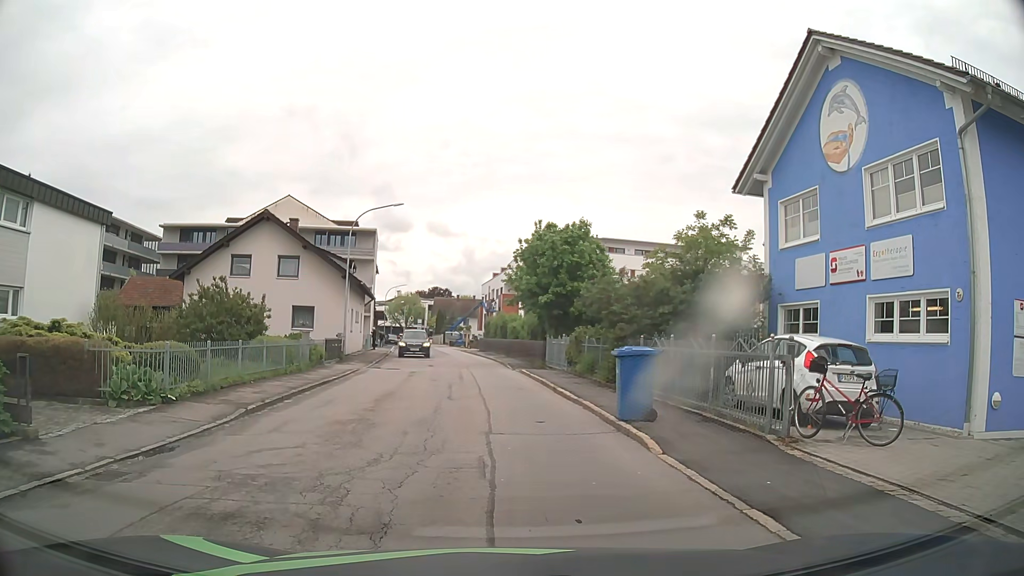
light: Day
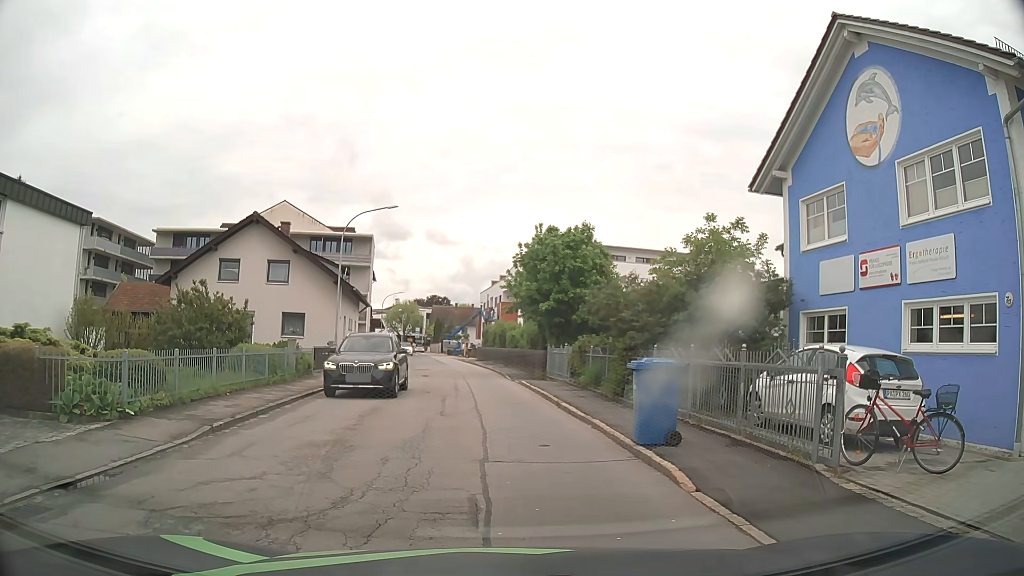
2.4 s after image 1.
(0.0, +1.4) m; 0°
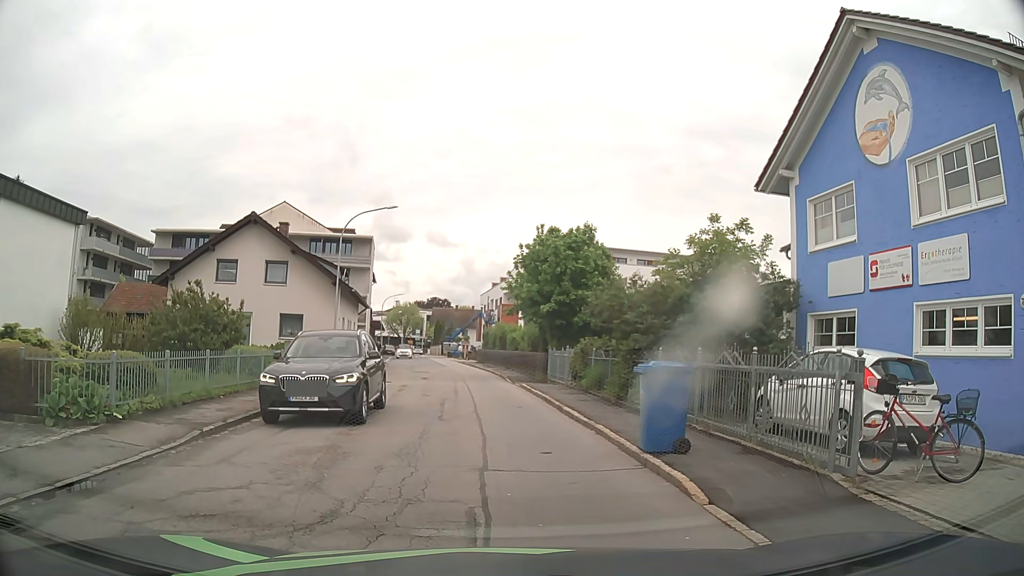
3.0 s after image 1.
(0.0, +0.4) m; 0°
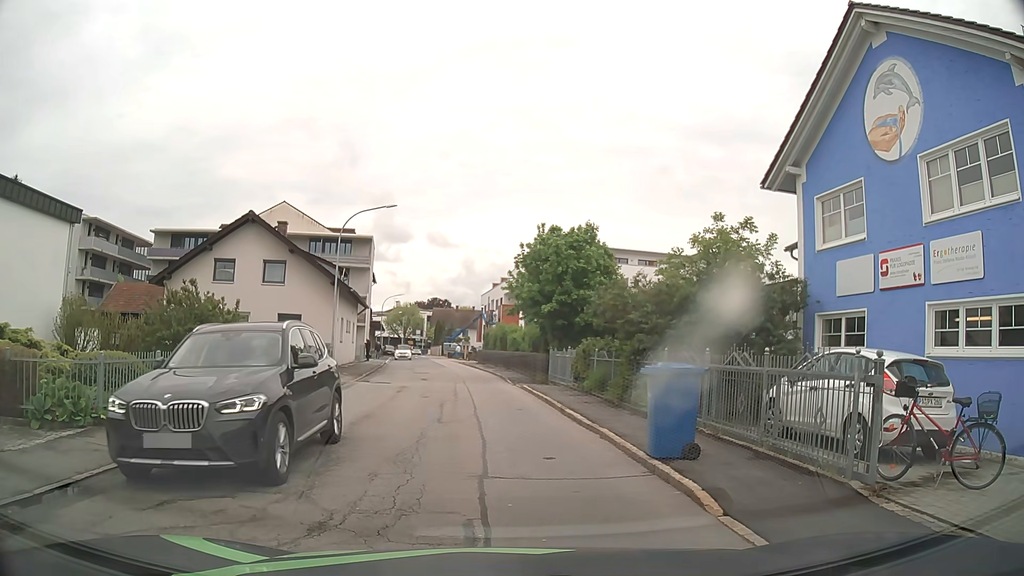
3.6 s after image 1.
(0.0, +0.4) m; 0°
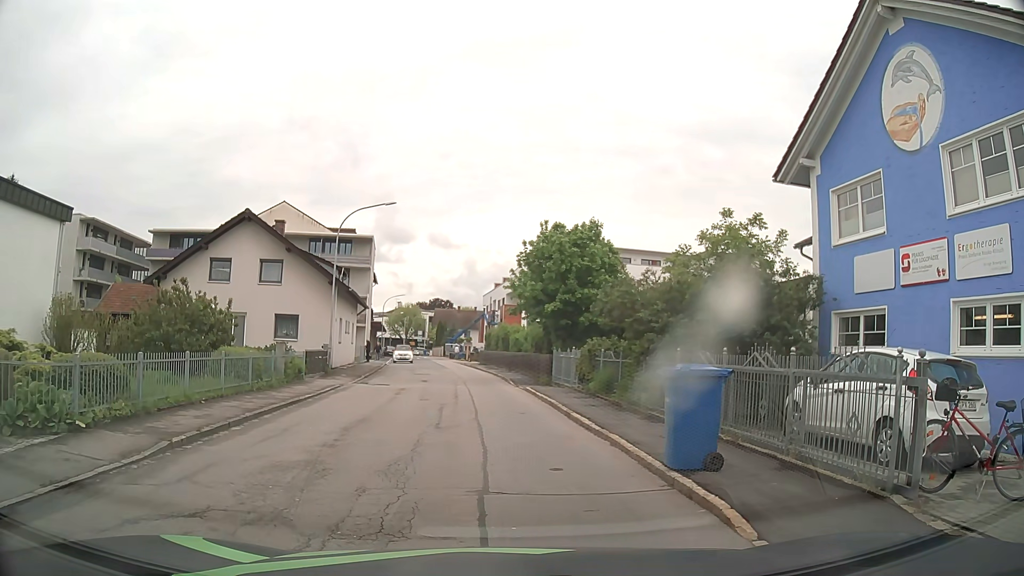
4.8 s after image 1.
(0.0, +0.8) m; 0°
